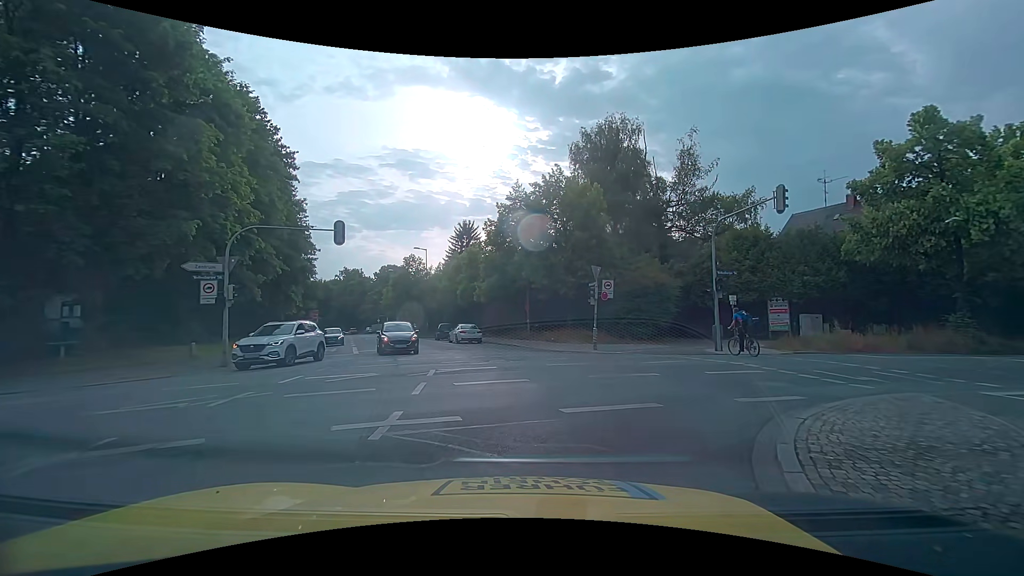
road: tertiary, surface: asphalt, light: Day
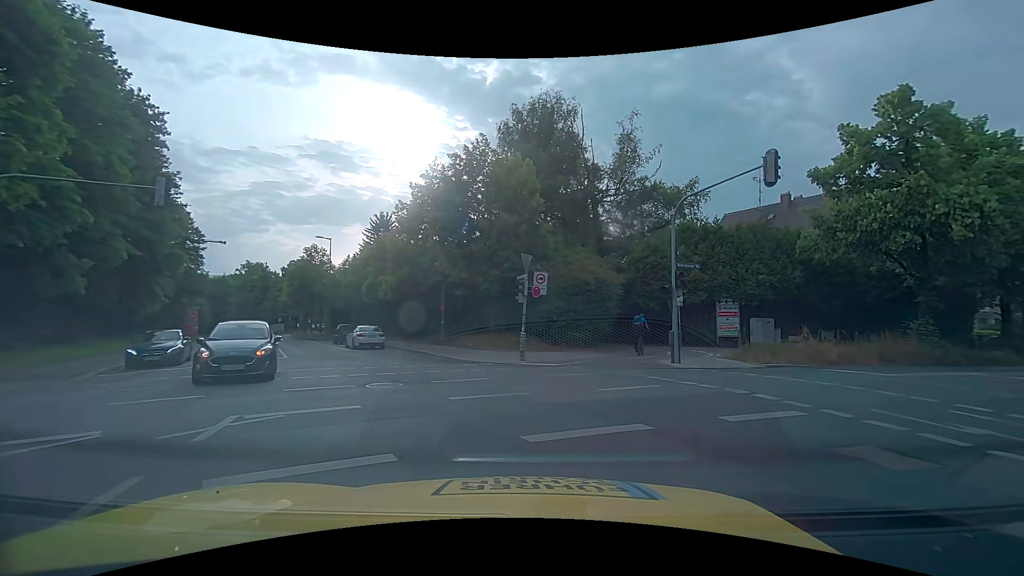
(+0.2, +5.5) m; +10°
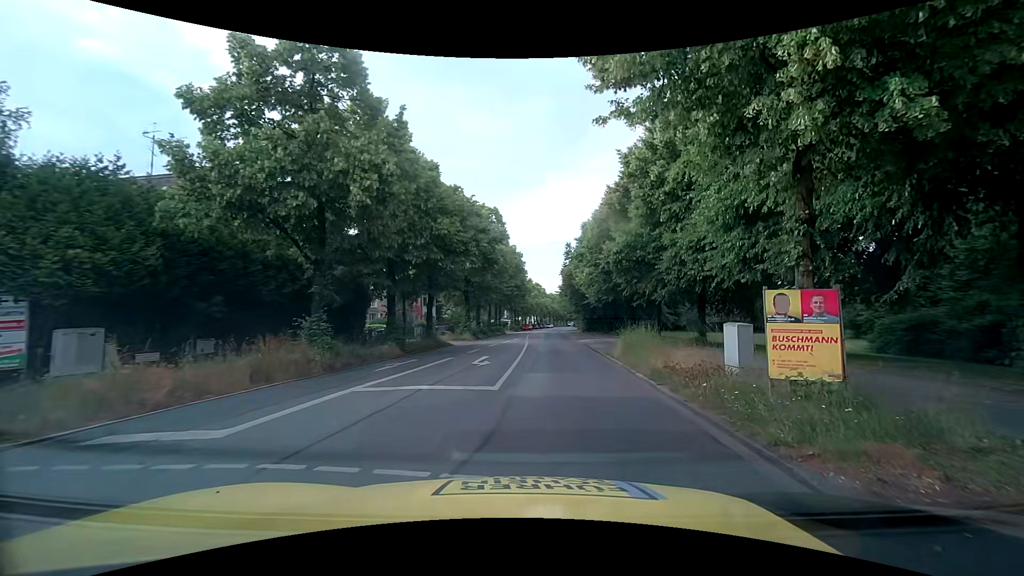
(+4.8, +9.1) m; +57°
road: secondary
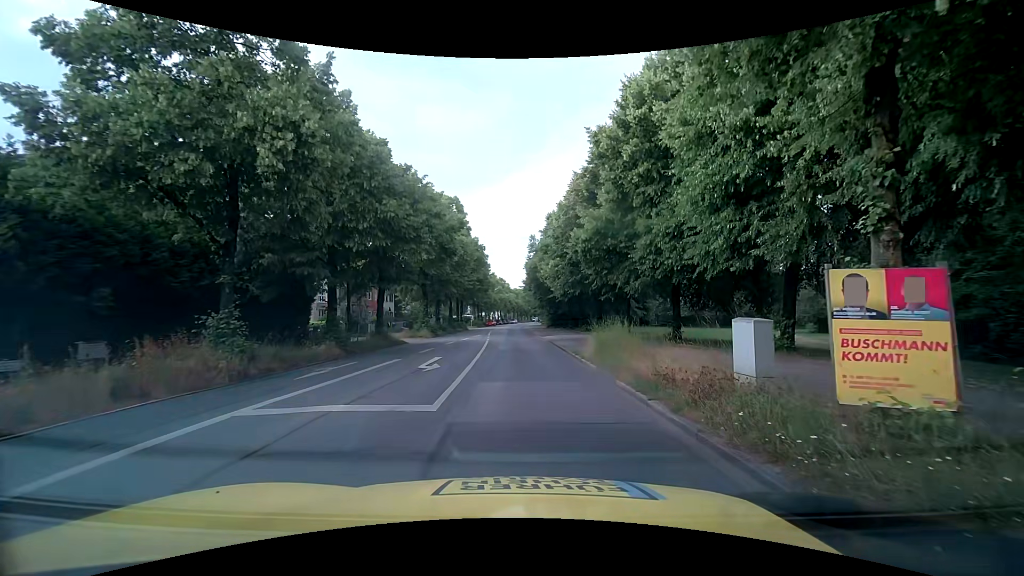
(+0.1, +2.7) m; +4°
